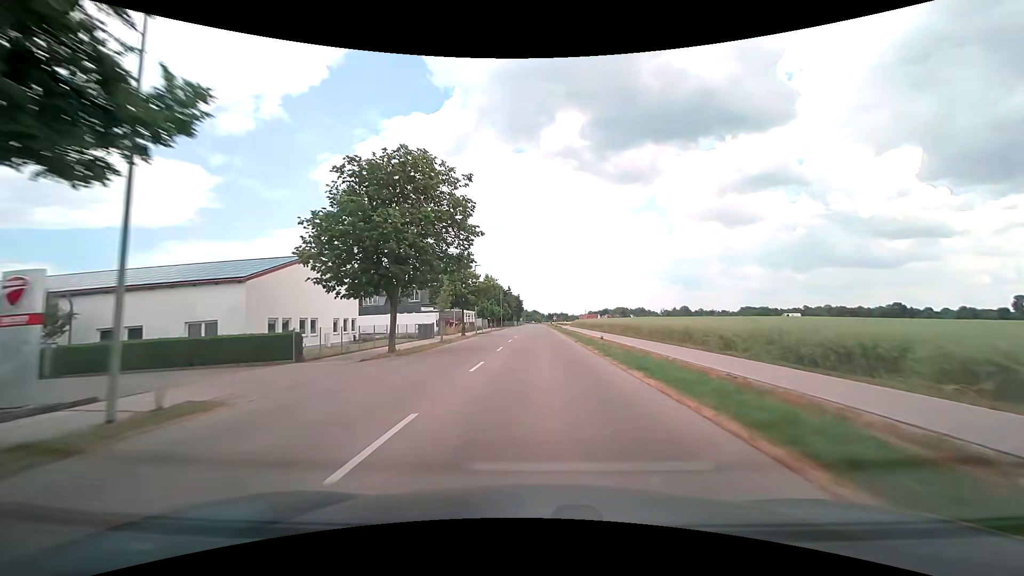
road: tertiary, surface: asphalt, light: Day
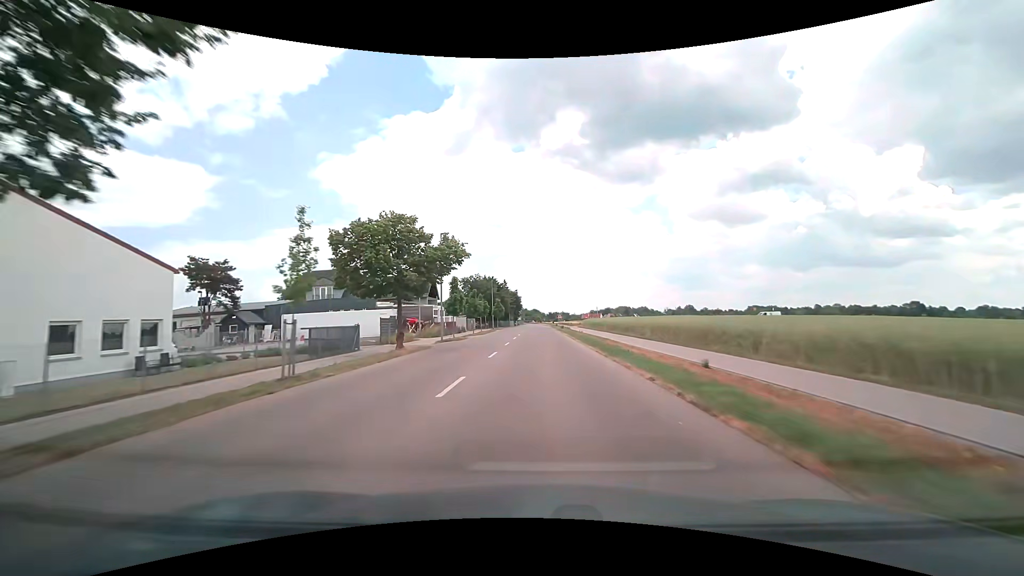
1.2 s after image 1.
(0.0, +22.7) m; 0°
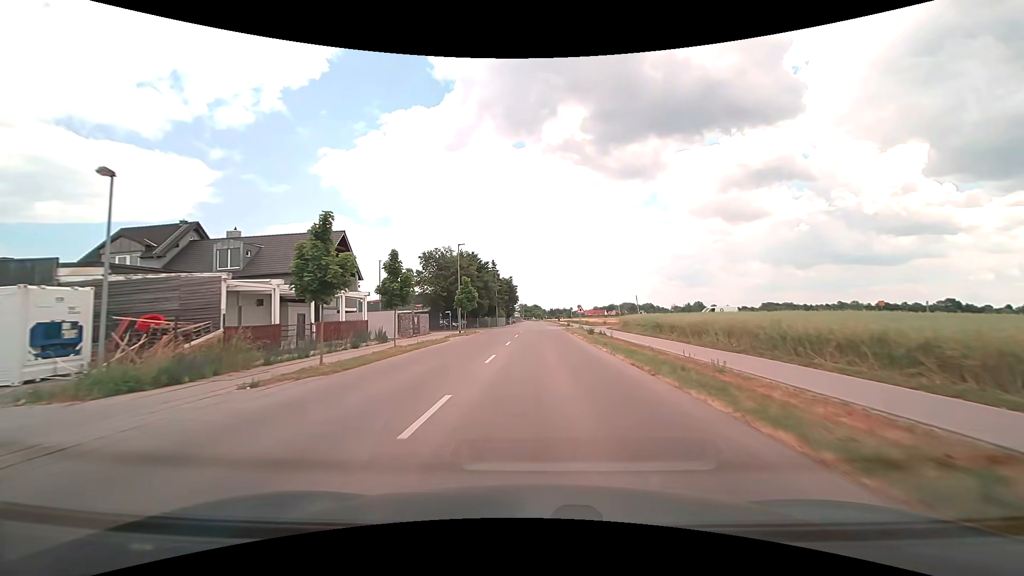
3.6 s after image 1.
(+0.1, +38.5) m; 0°
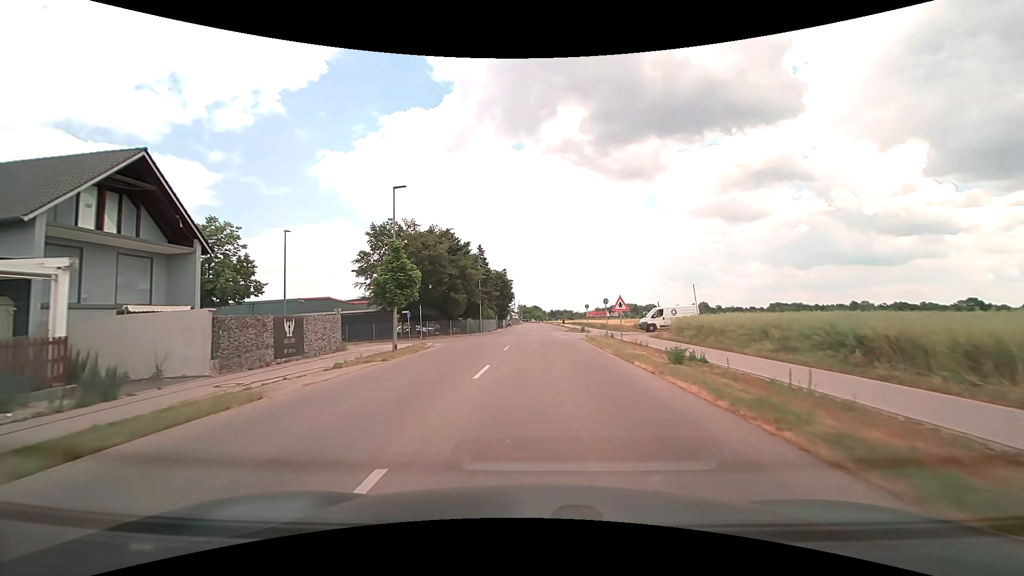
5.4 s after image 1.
(0.0, +22.2) m; 0°
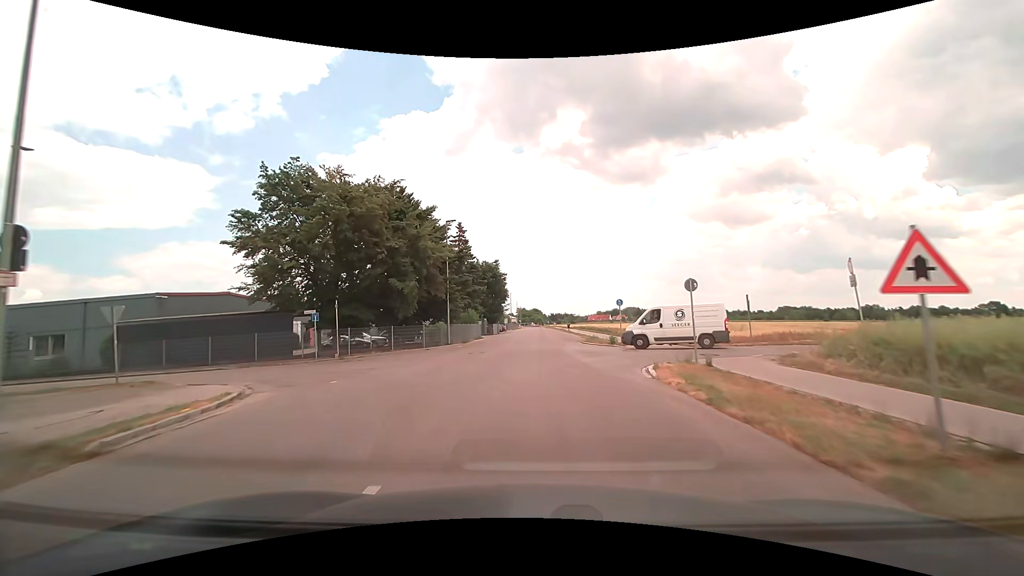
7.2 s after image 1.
(0.0, +19.6) m; 0°
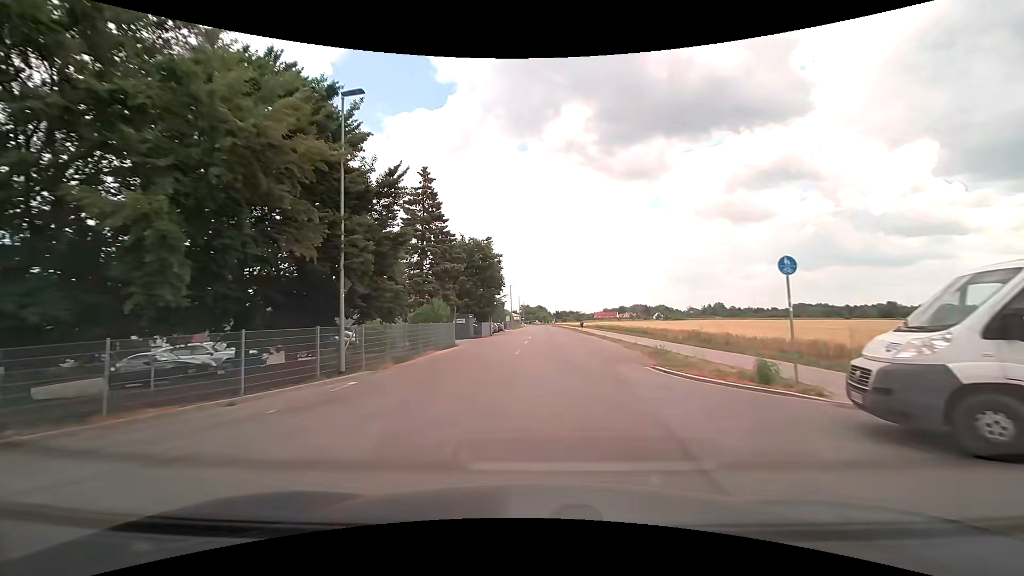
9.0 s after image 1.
(-0.2, +19.8) m; -1°
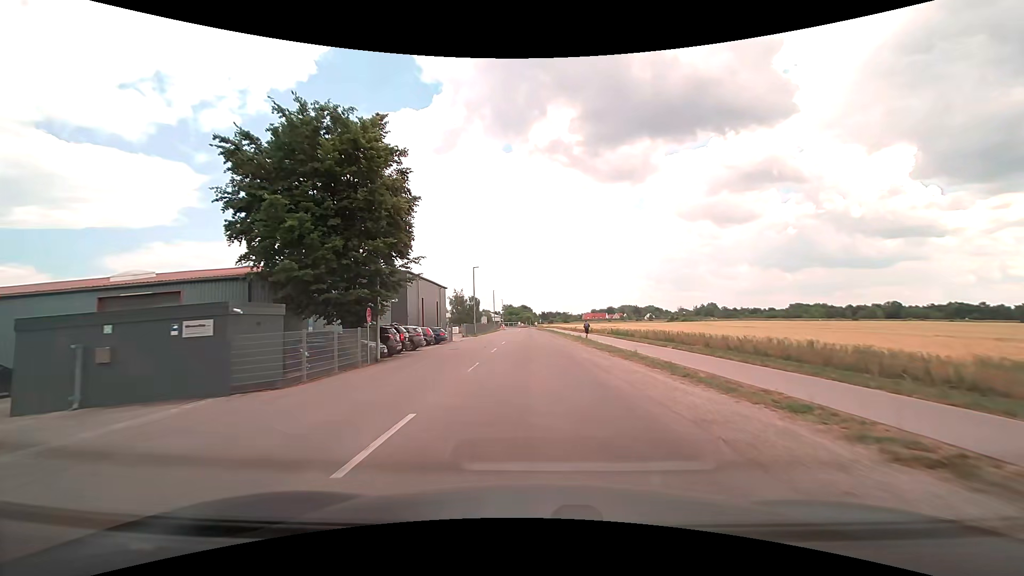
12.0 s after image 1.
(+1.1, +35.0) m; +1°
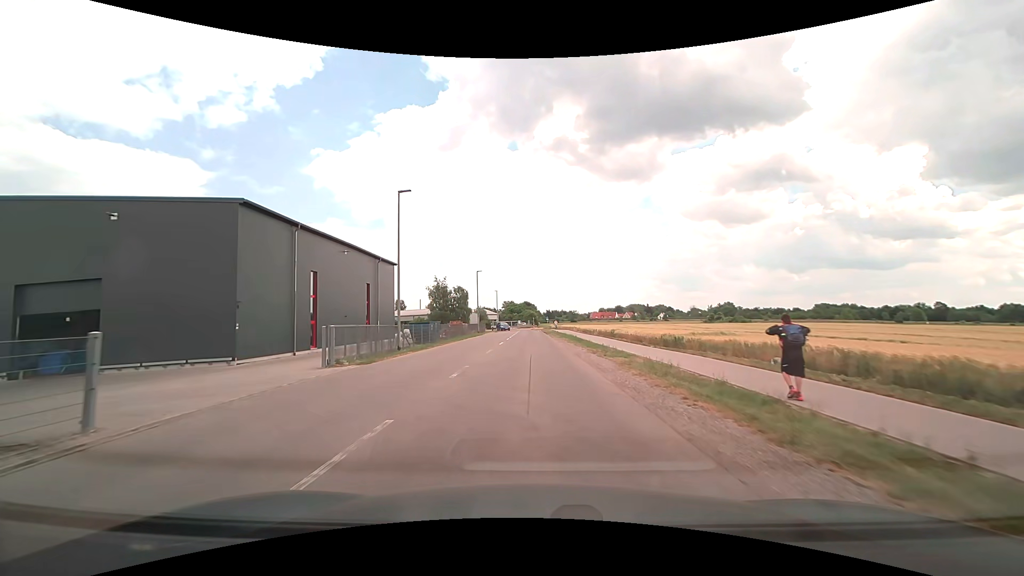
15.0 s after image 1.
(-0.1, +37.1) m; 0°
(0, +10) (0, +20) (0, +30) (0, +40) (0, +50) (0, +60) (-1, +70) (-1, +80) (-1, +90) (-3, +100) m
